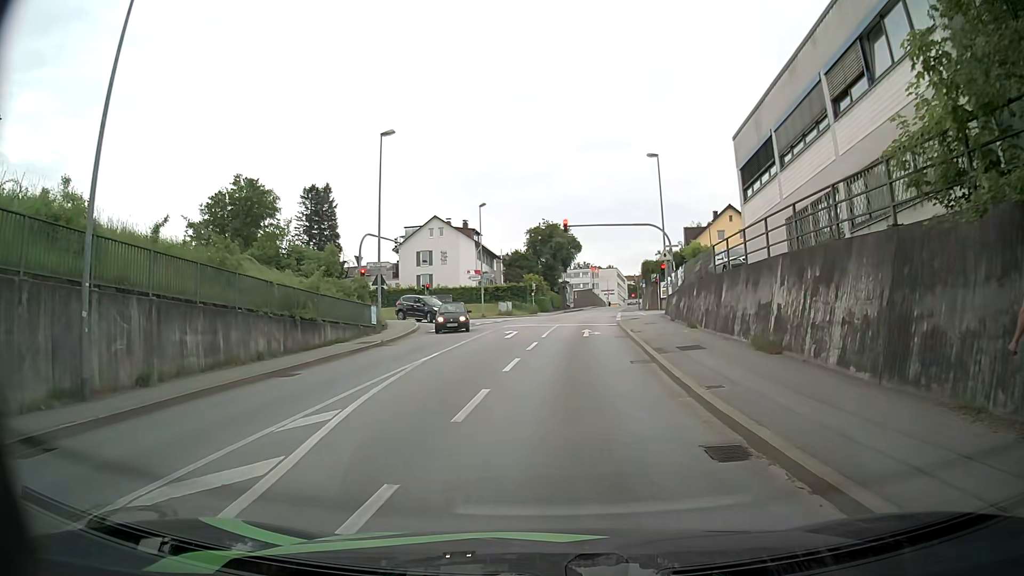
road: tertiary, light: Day
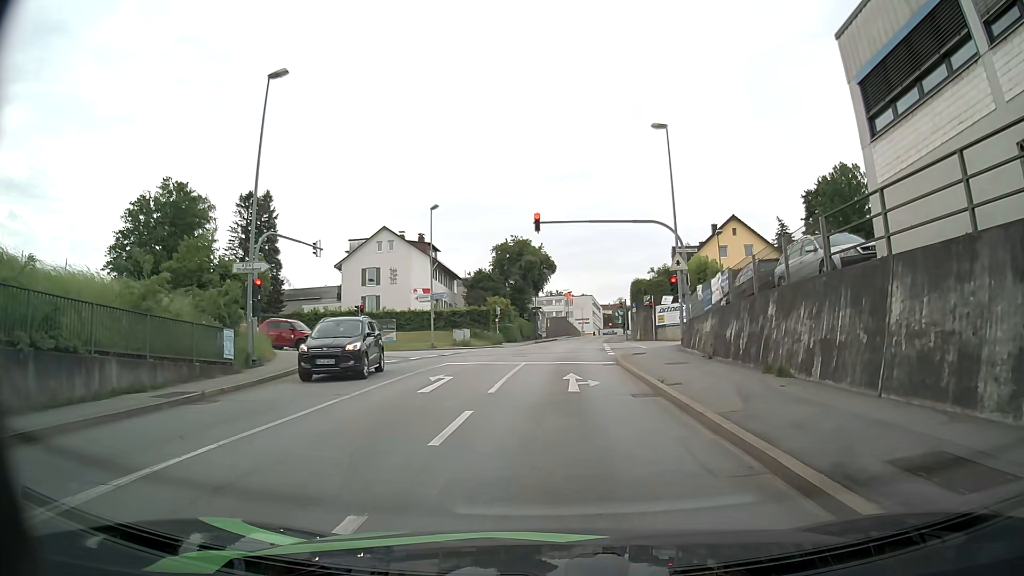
(+0.1, +12.6) m; +1°
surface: asphalt
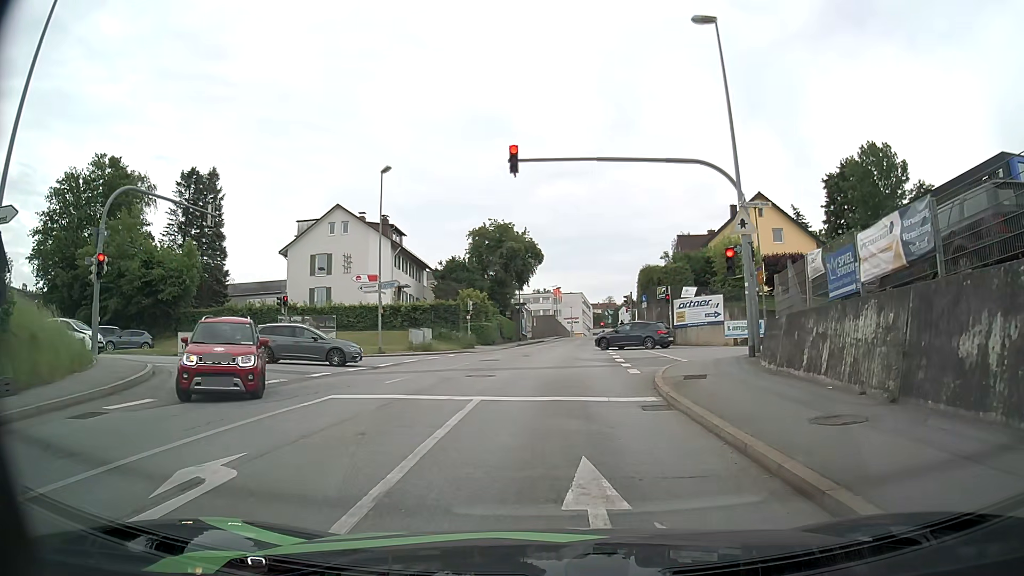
(0.0, +11.8) m; +1°
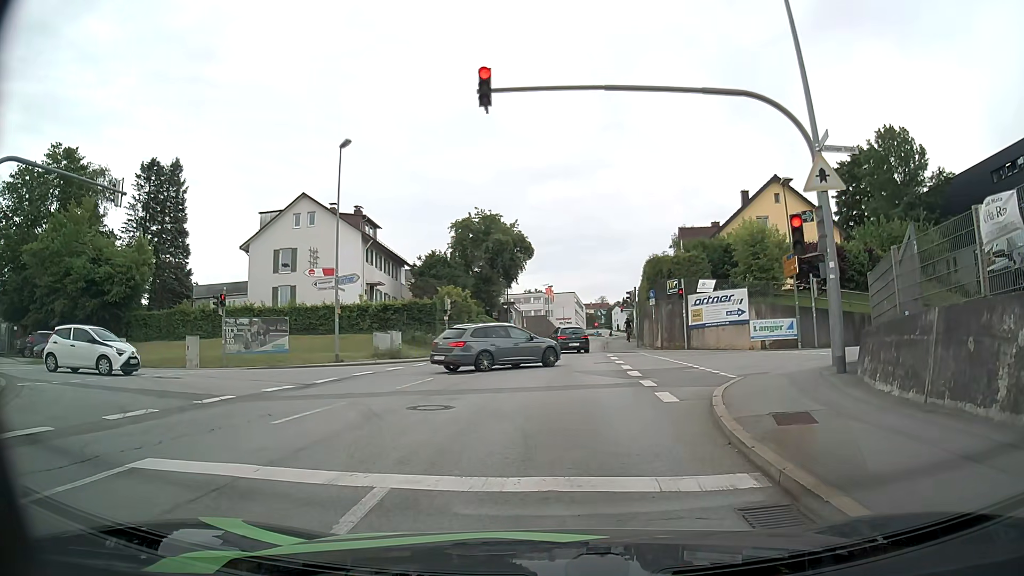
(0.0, +6.1) m; +1°
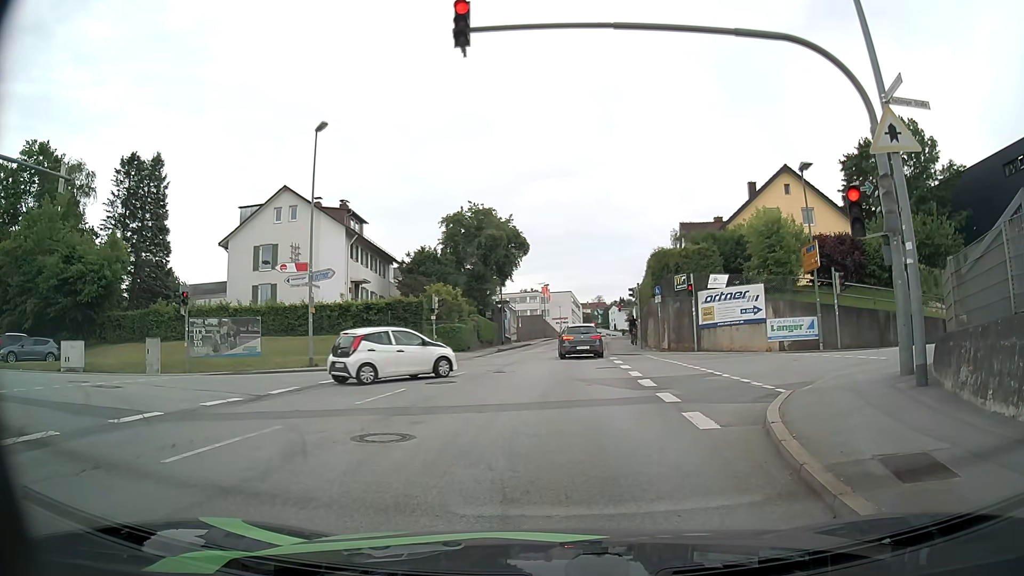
(0.0, +2.9) m; -1°
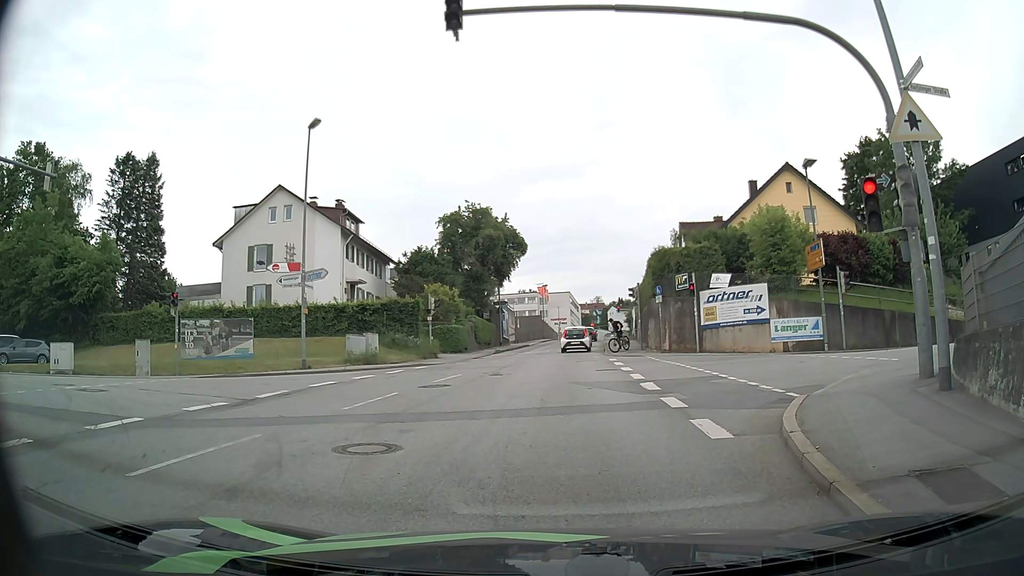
(0.0, +0.7) m; 0°
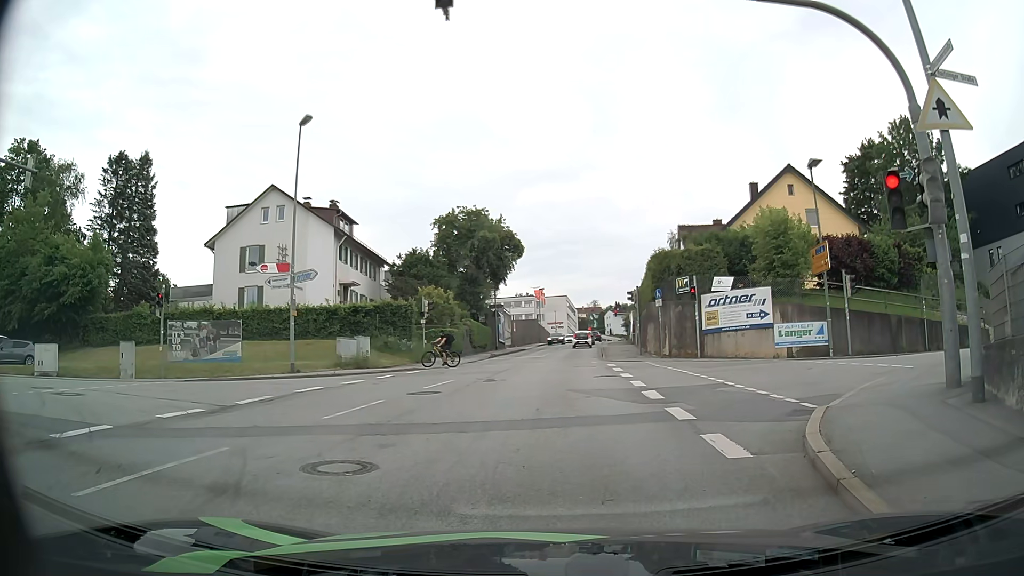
(0.0, +0.9) m; 0°
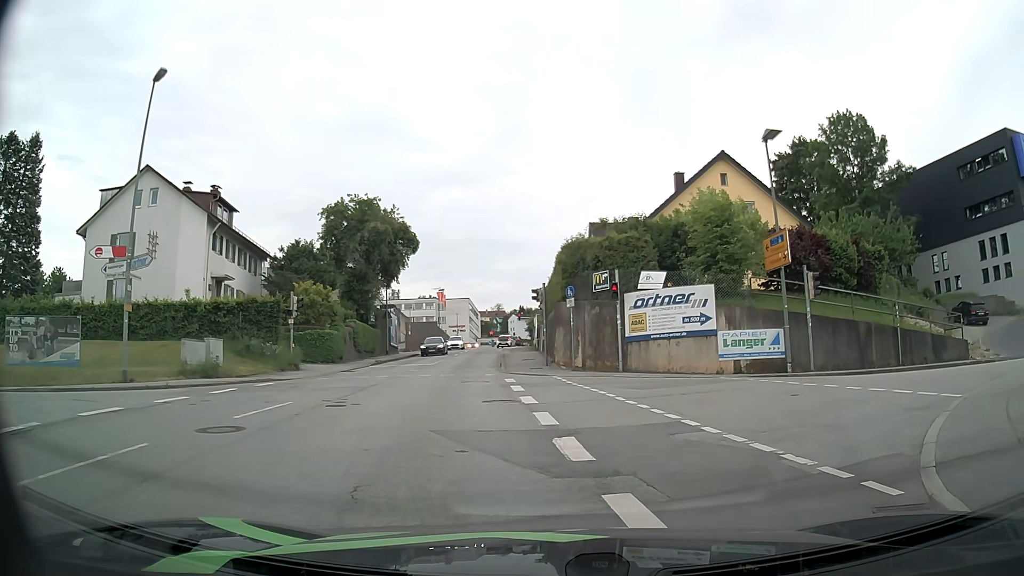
(+0.5, +5.6) m; +11°
